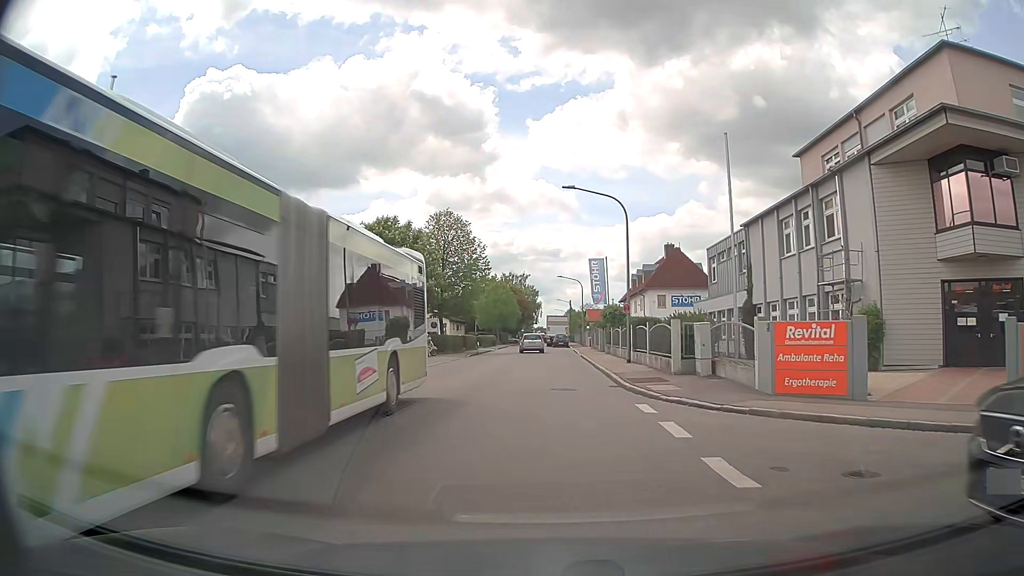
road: residential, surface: asphalt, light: Day
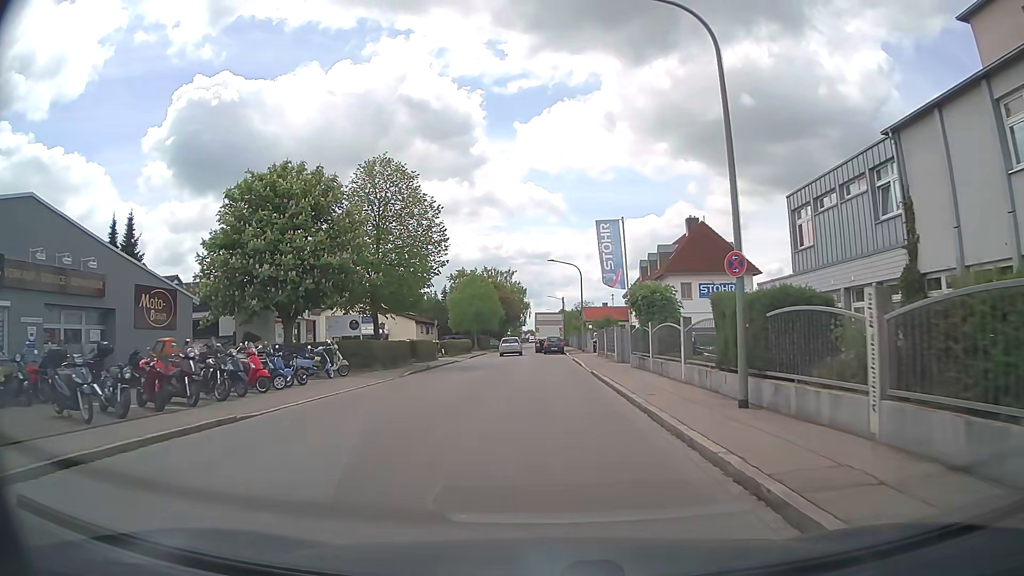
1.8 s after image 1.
(+0.3, +18.0) m; +1°
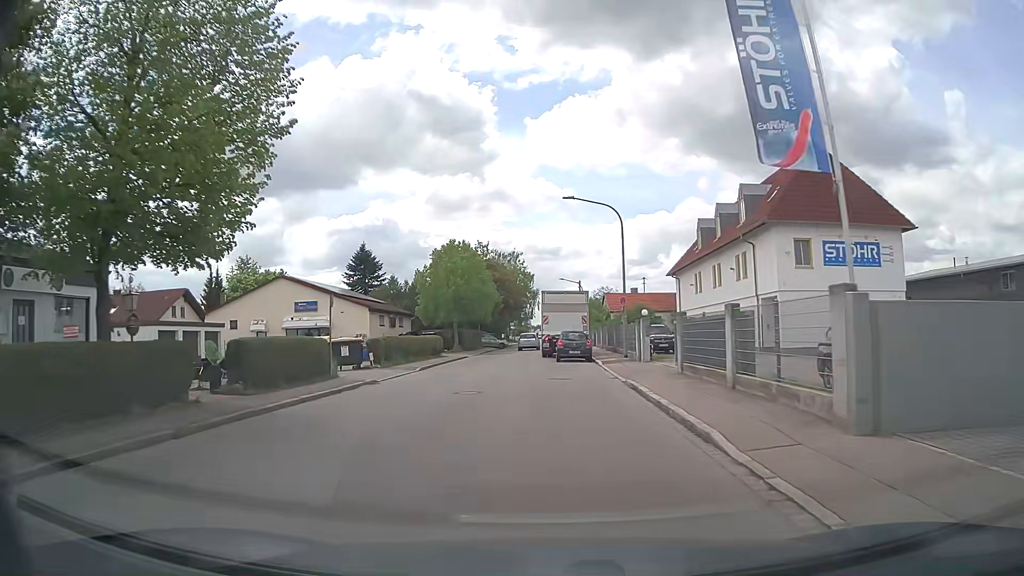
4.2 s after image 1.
(0.0, +24.1) m; 0°
(0, +10) (-1, +20) (-2, +30) (-2, +40) (-2, +50) (-1, +60) (0, +70) (-1, +80) (0, +90) (0, +100) m
